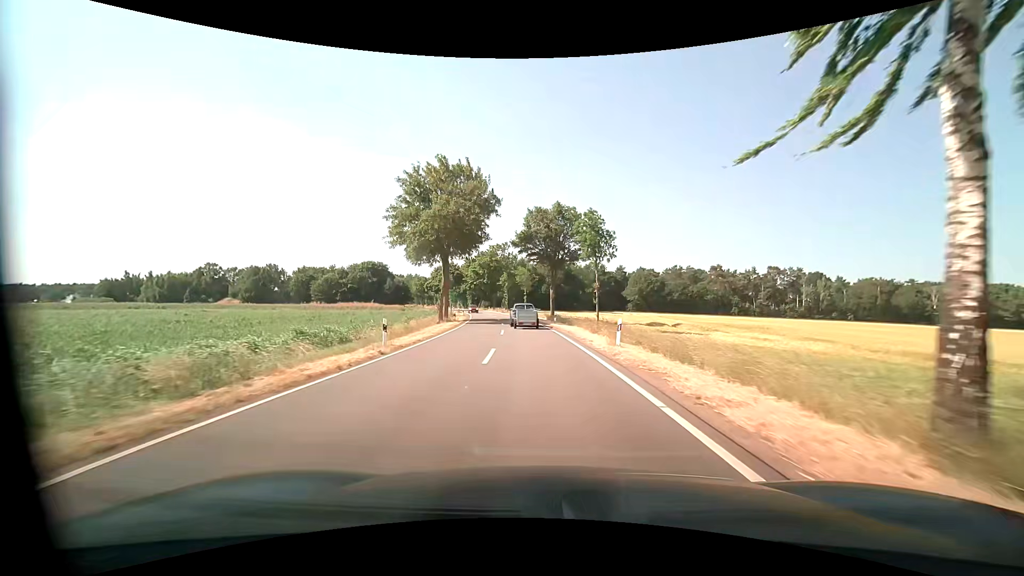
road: tertiary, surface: asphalt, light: Day
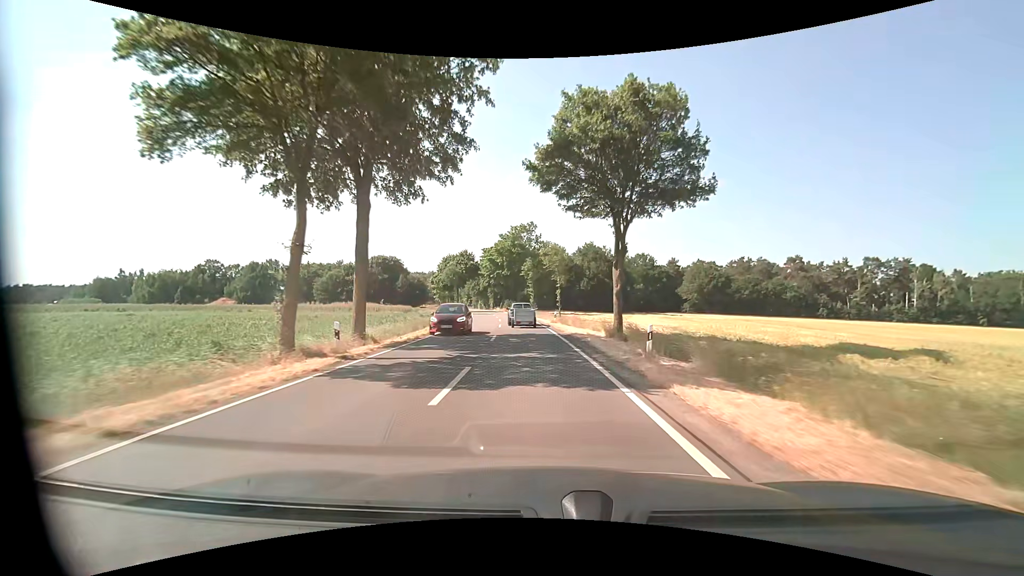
(-1.2, +29.2) m; -4°
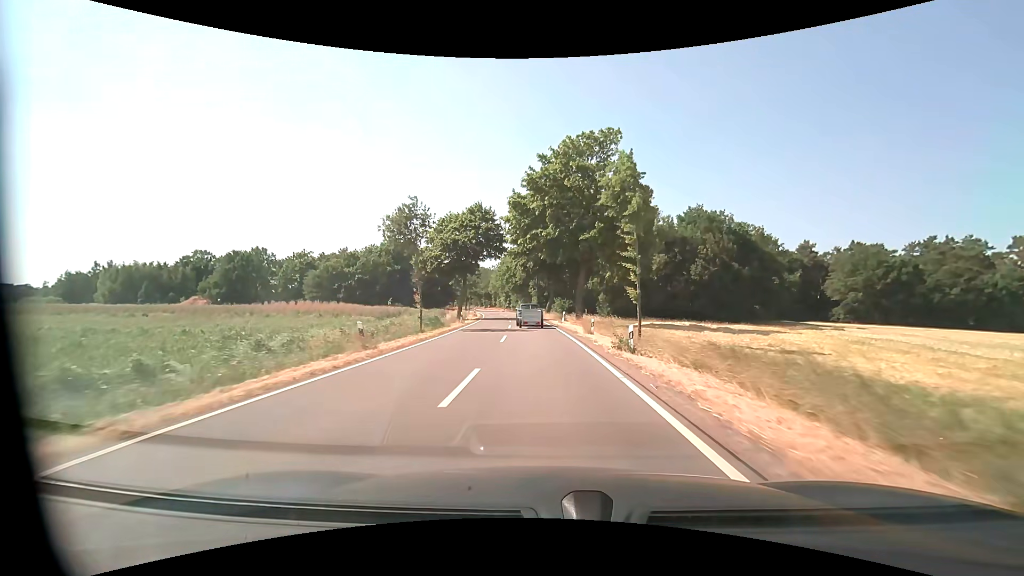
(-3.0, +48.3) m; -7°
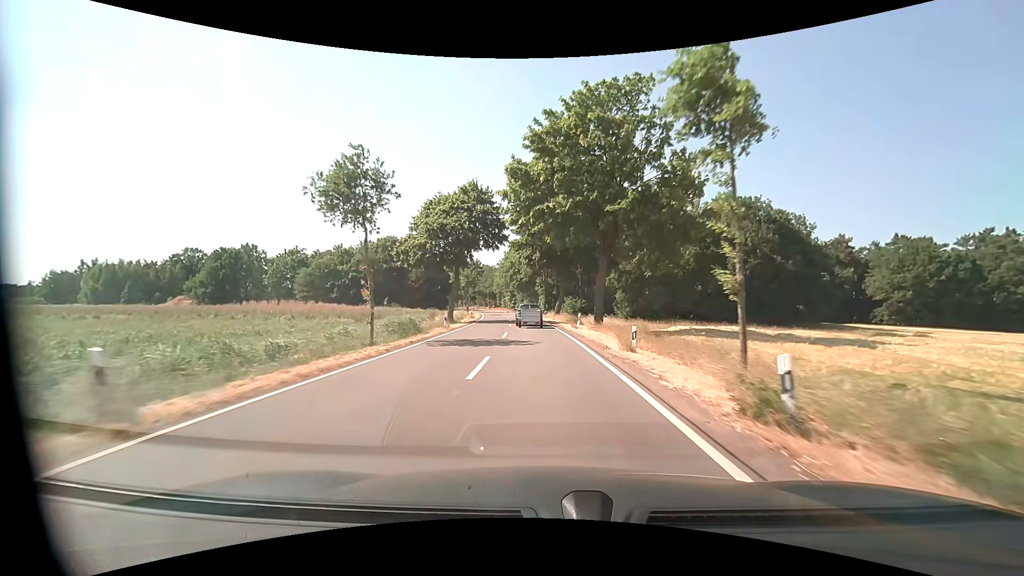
(-0.1, +9.6) m; -1°
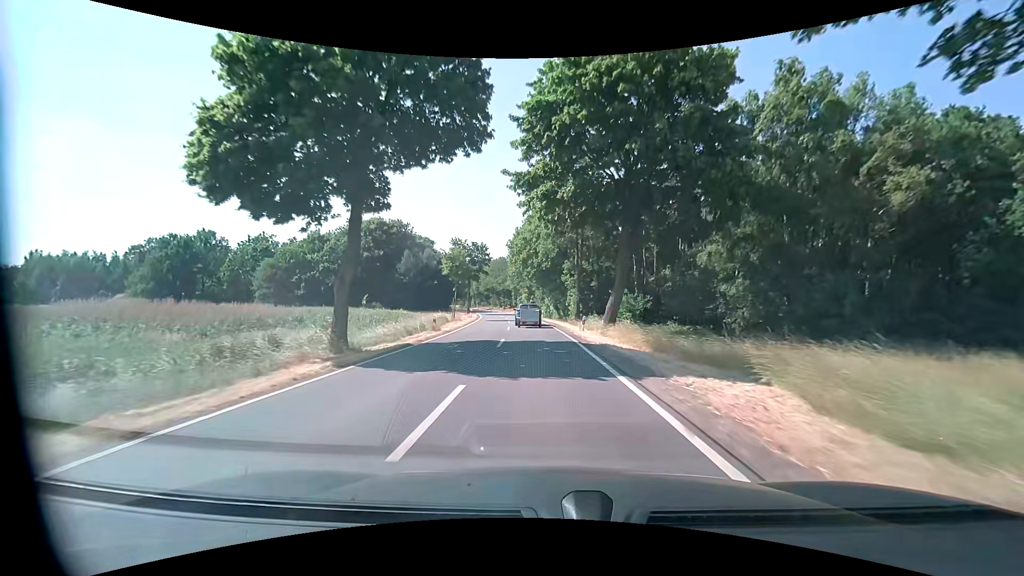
(-0.7, +28.8) m; -3°
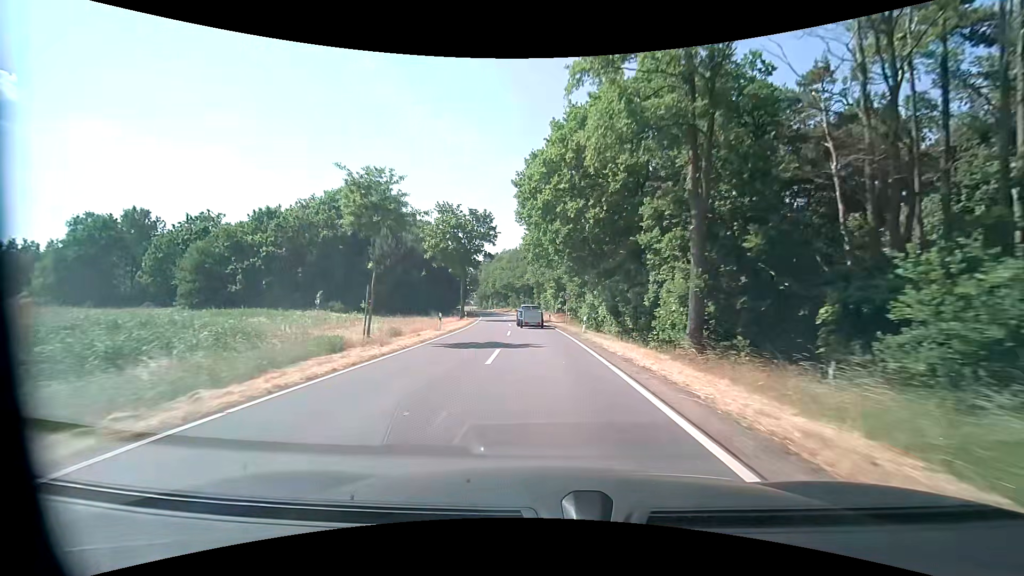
(-0.8, +28.9) m; -3°
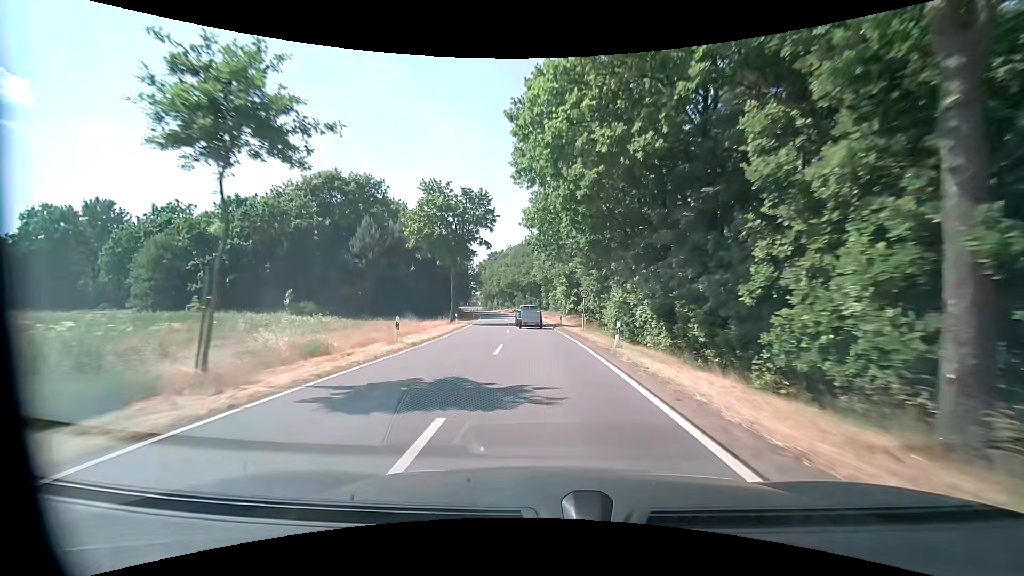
(-0.1, +9.7) m; -1°
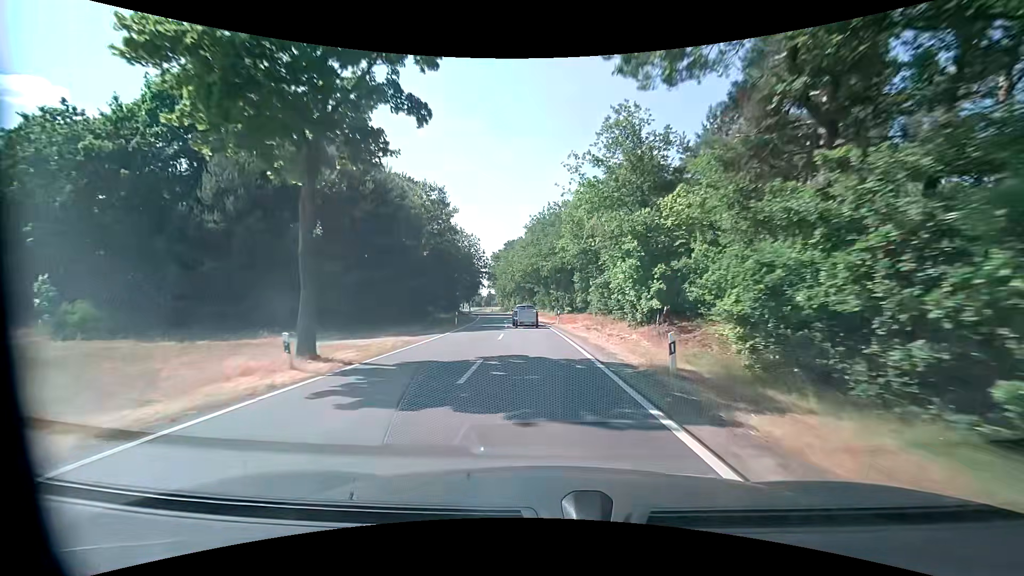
(-0.8, +29.3) m; -3°
(0, +10) (0, +20) (-1, +30) (-2, +40) (-3, +50) (-4, +60) (-5, +70) (-6, +80) (-8, +90) (-9, +99) m
